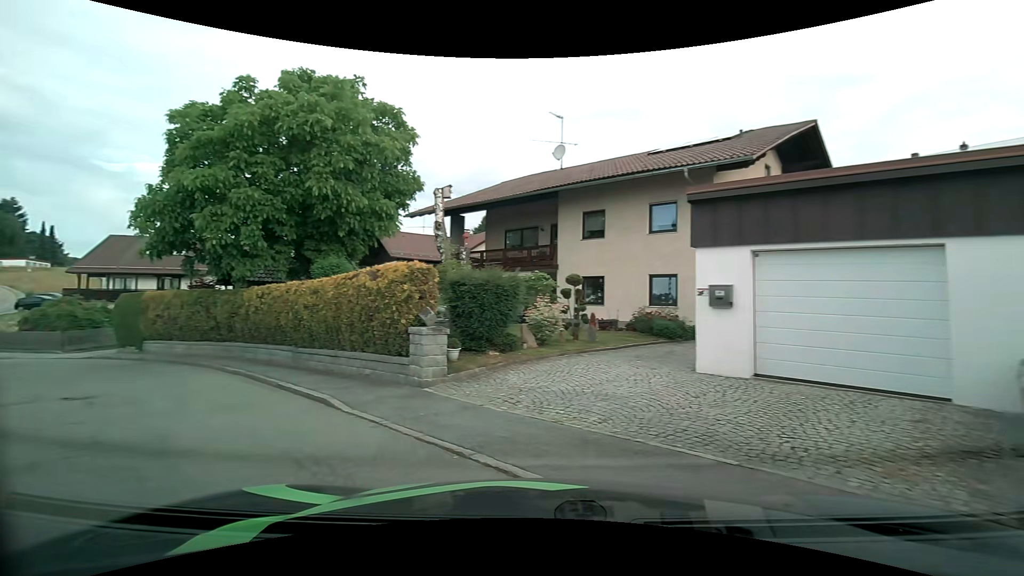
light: Day
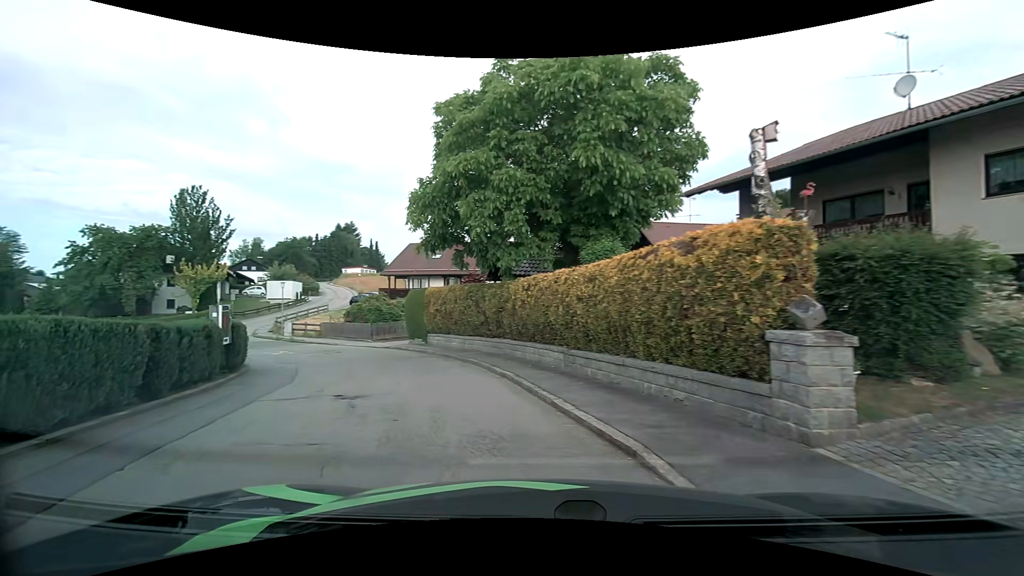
(-1.0, +3.8) m; -28°
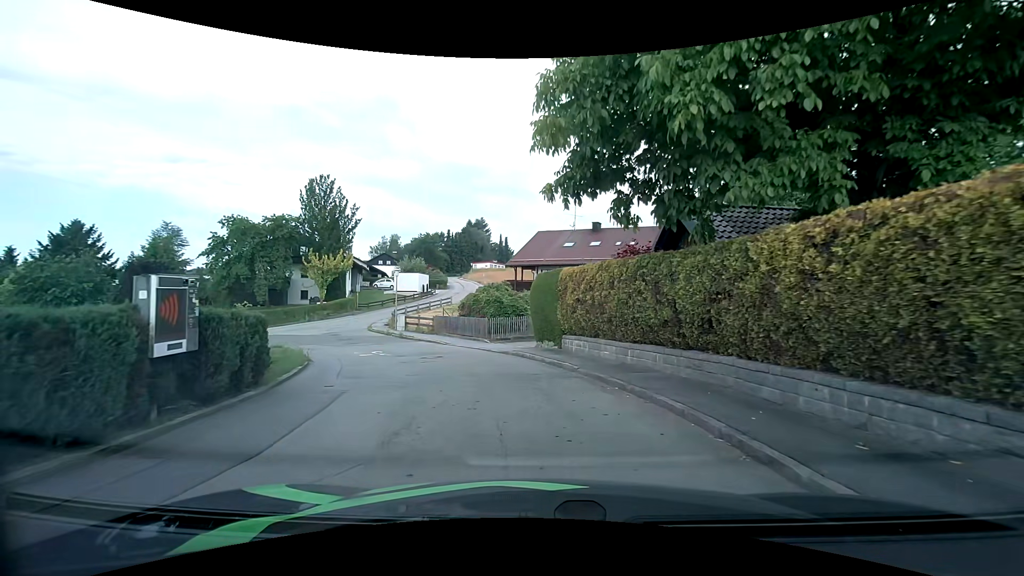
(-1.6, +8.0) m; -15°
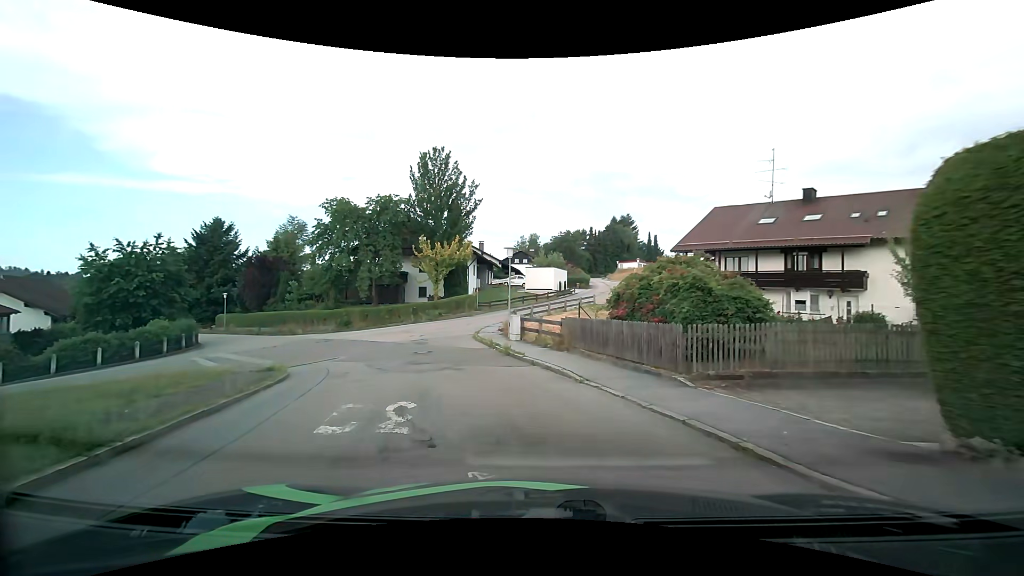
(-1.8, +13.6) m; -15°
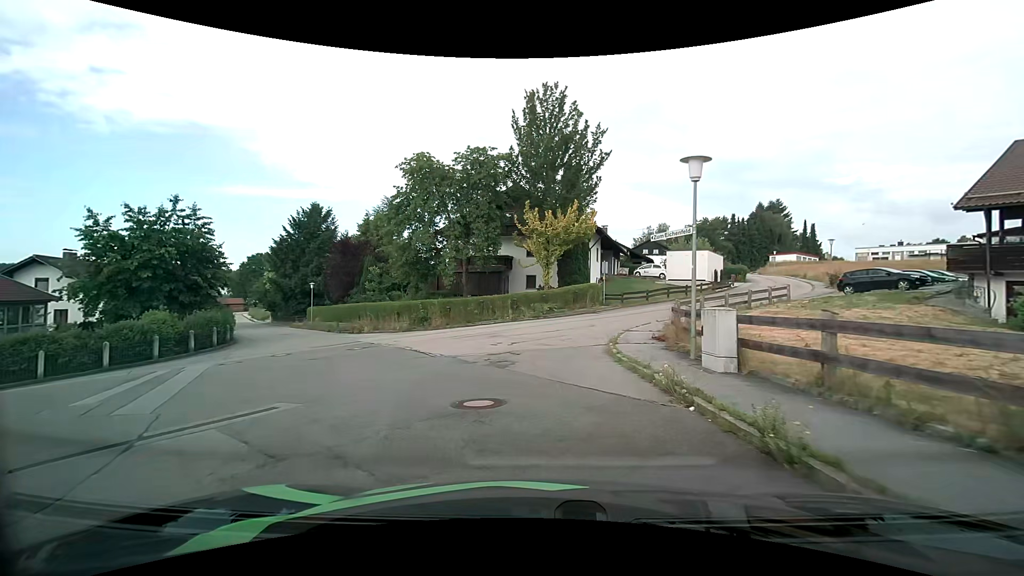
(-1.8, +12.7) m; -14°
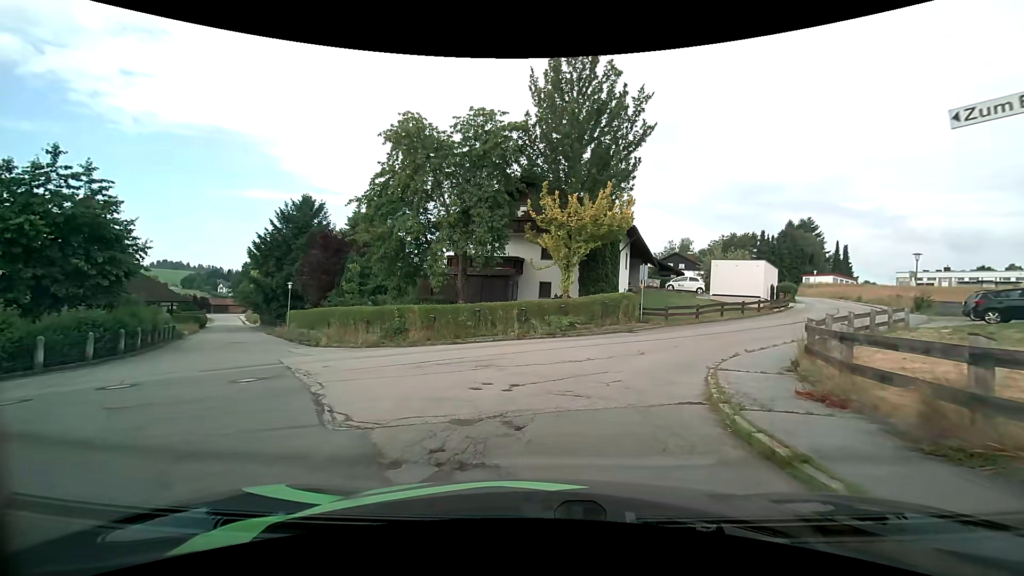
(-0.3, +7.8) m; -1°
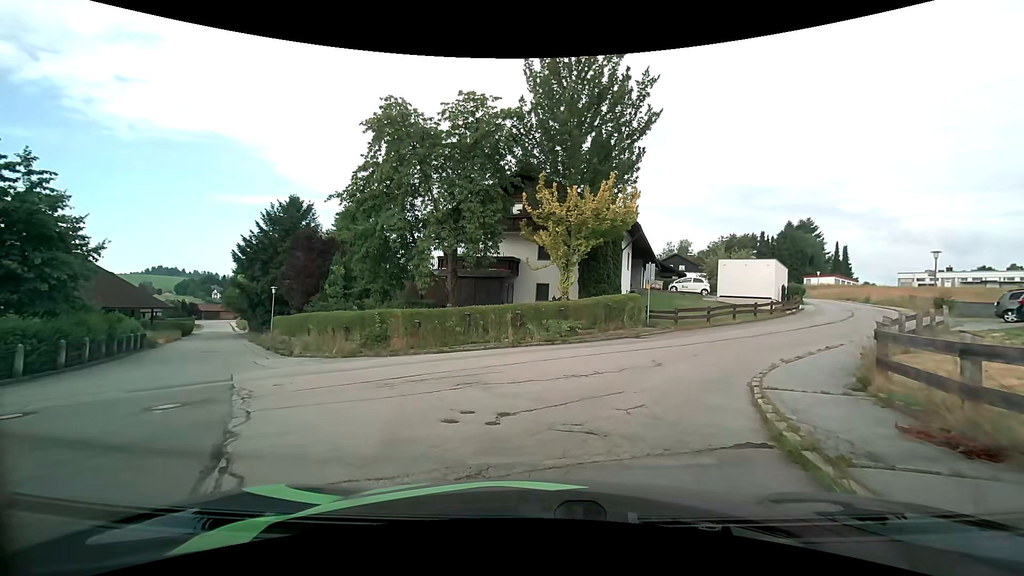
(0.0, +2.2) m; -1°
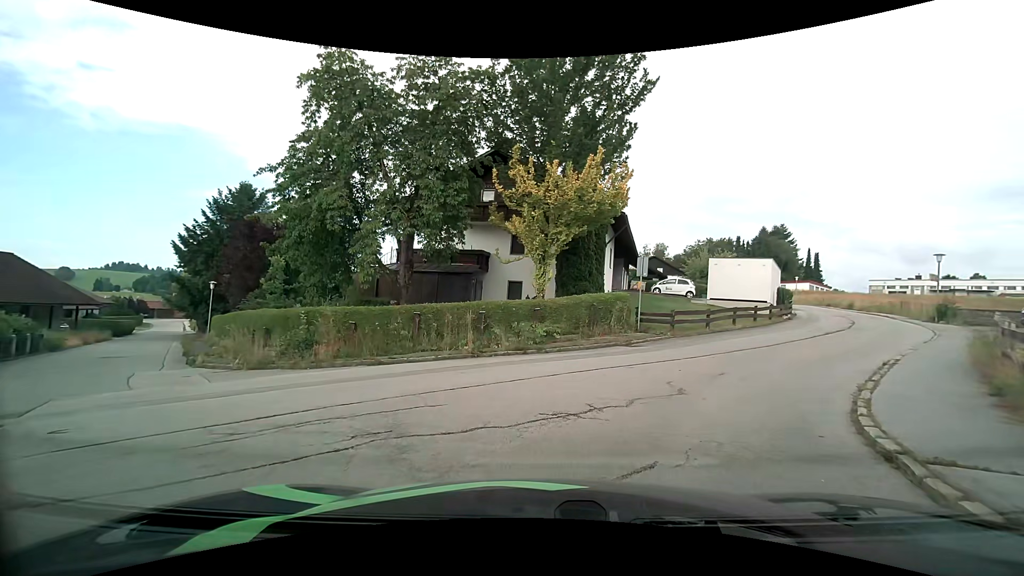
(+0.1, +4.0) m; +5°
(+2, +10) (+8, +18) (+14, +26) (+19, +34) (+23, +43) (+27, +53) (+30, +62) (+32, +72) (+34, +82) (+36, +92) m
